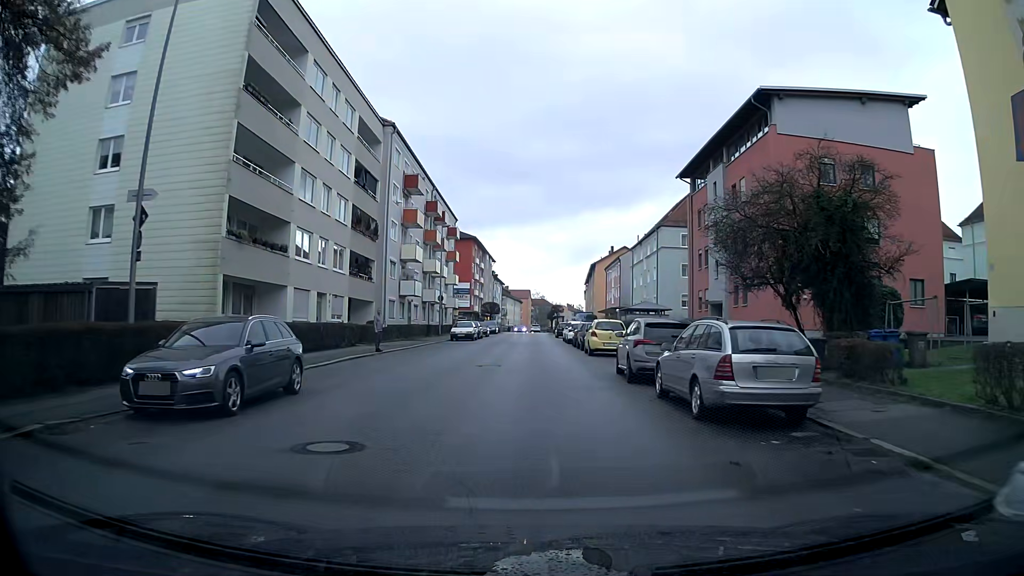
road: tertiary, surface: asphalt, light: Day
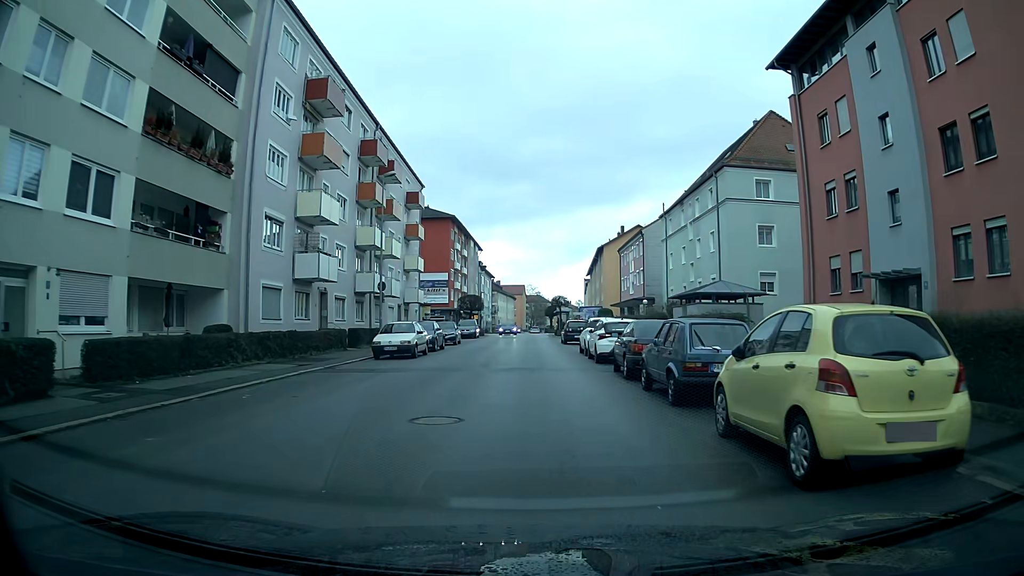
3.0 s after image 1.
(0.0, +22.5) m; +1°
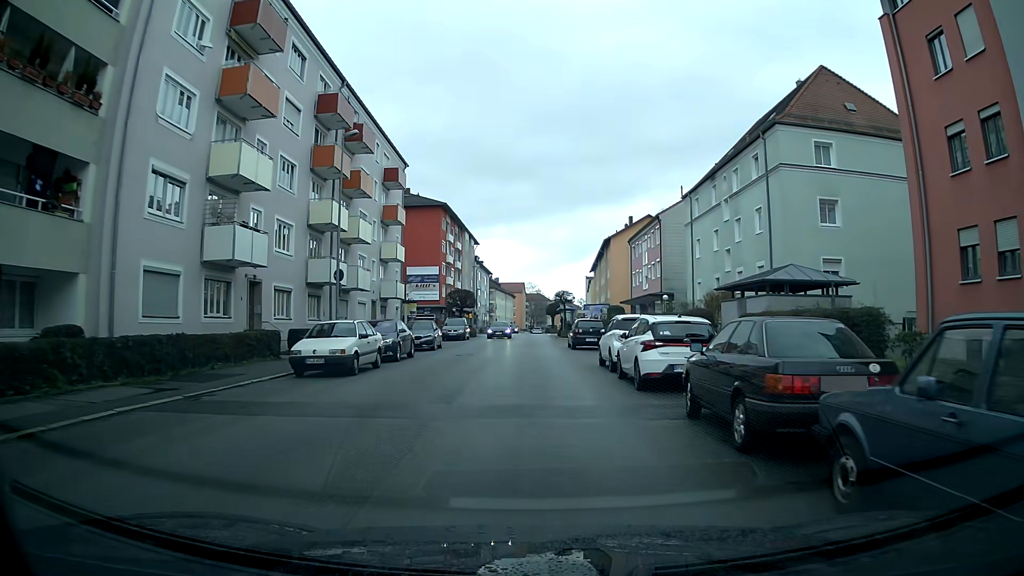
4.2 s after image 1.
(0.0, +8.9) m; -1°
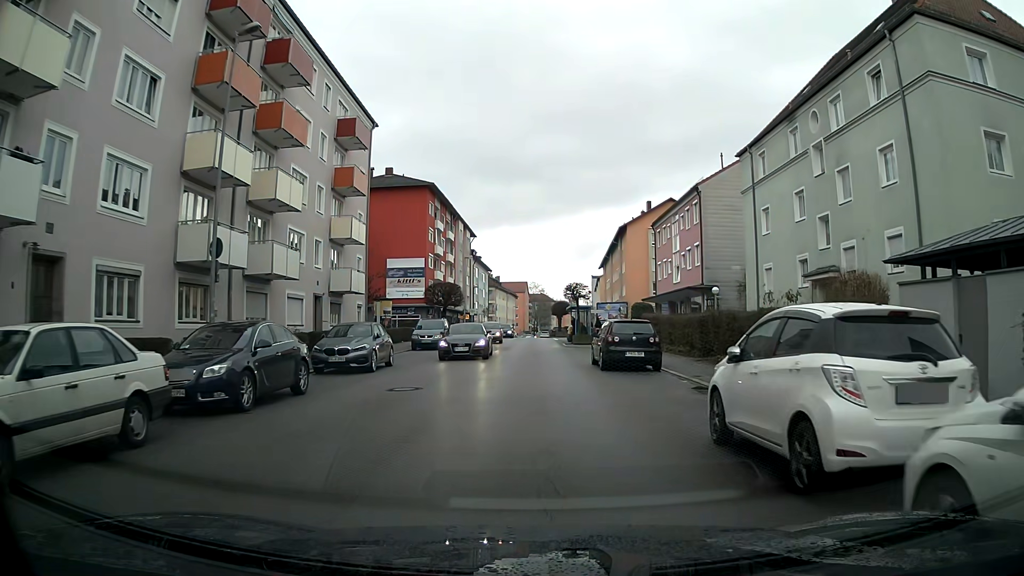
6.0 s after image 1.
(-0.1, +12.8) m; 0°
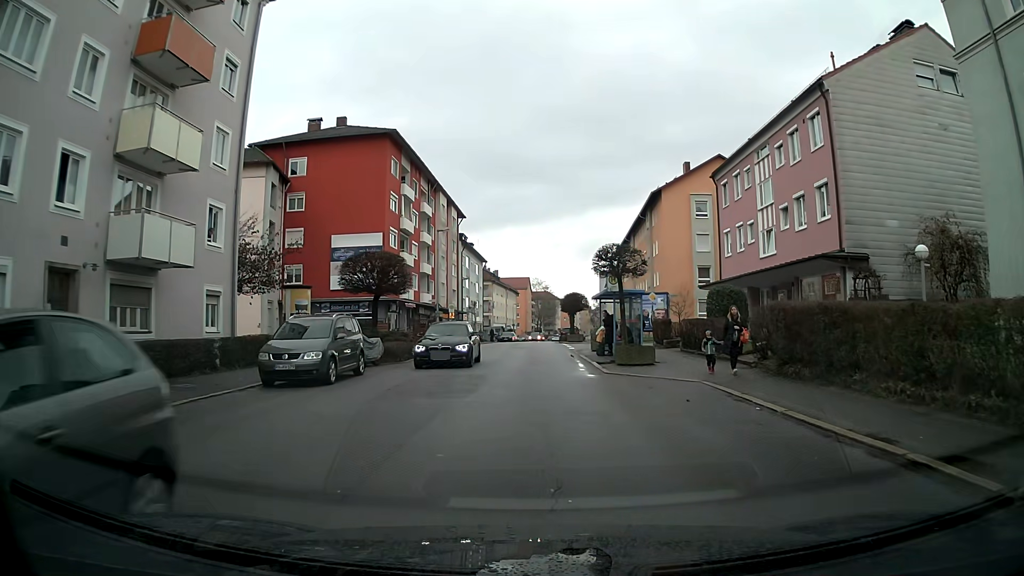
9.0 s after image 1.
(0.0, +20.1) m; 0°
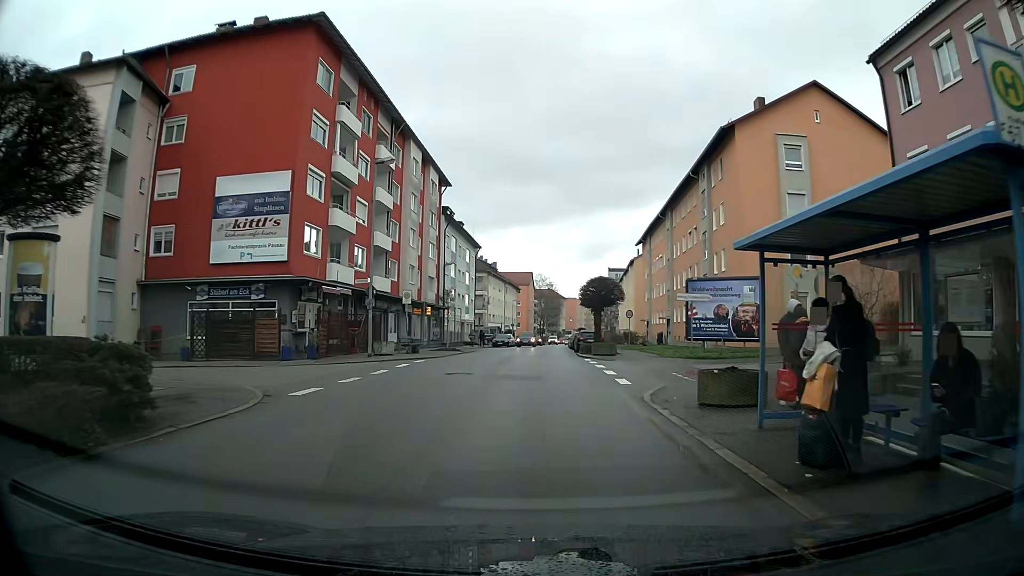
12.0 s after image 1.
(-0.2, +20.2) m; 0°
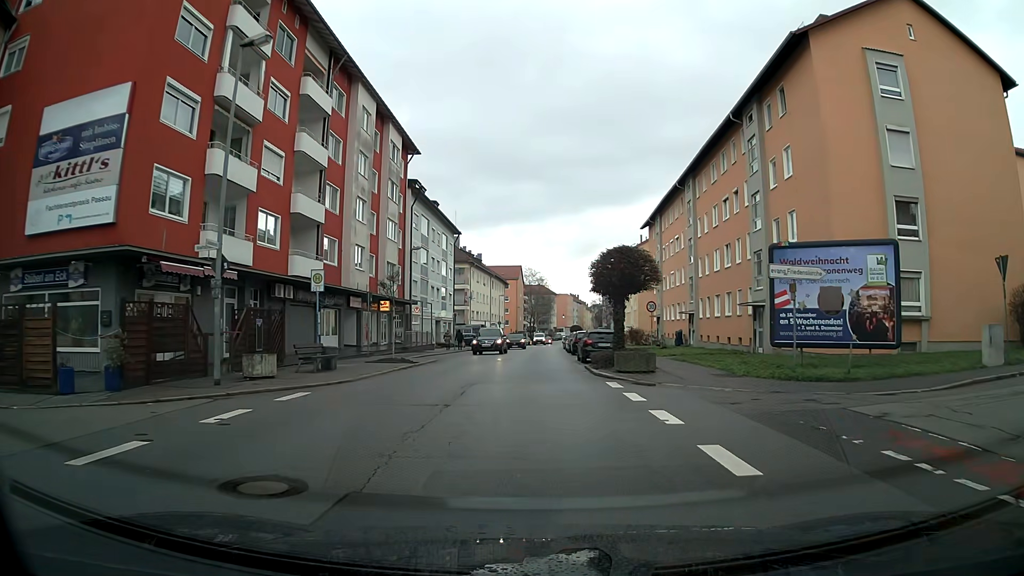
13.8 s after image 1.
(0.0, +12.7) m; 0°
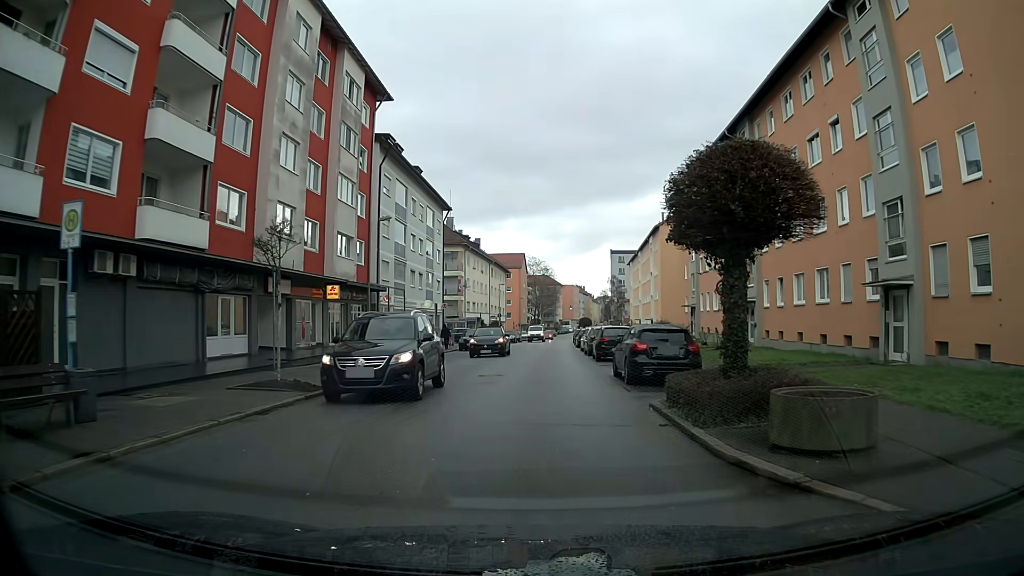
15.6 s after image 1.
(0.0, +12.7) m; 0°
(0, +10) (0, +20) (0, +30) (+1, +40) (+1, +50) (+1, +60) (+2, +70) (+2, +80) (+3, +90) (+4, +100) m
